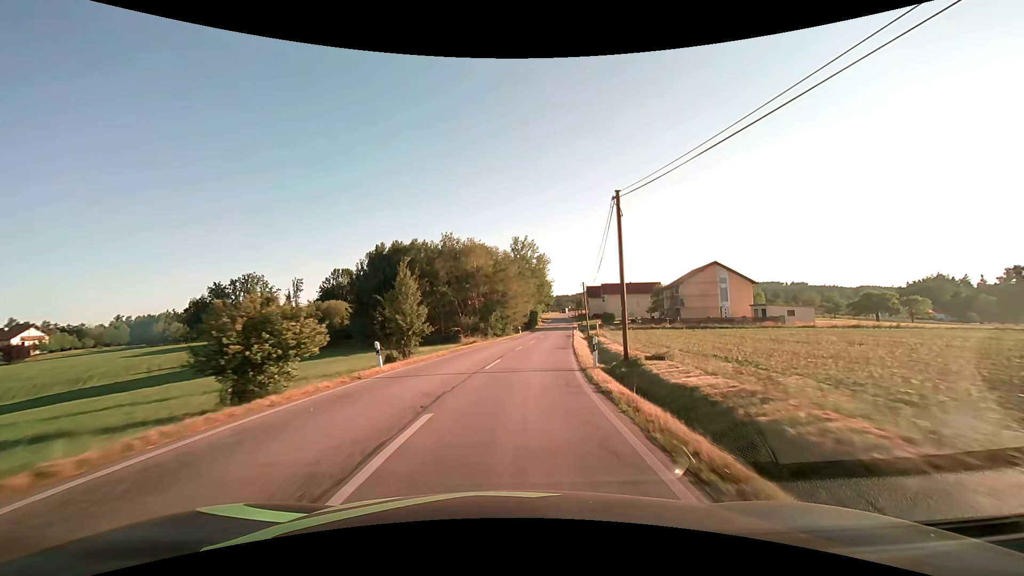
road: tertiary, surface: asphalt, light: Day
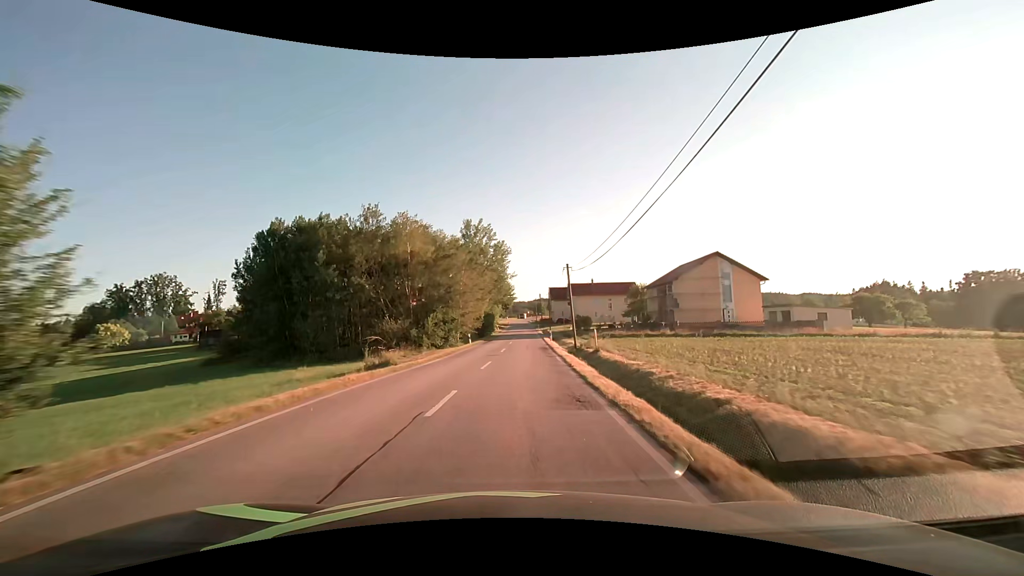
(+0.8, +18.7) m; +5°
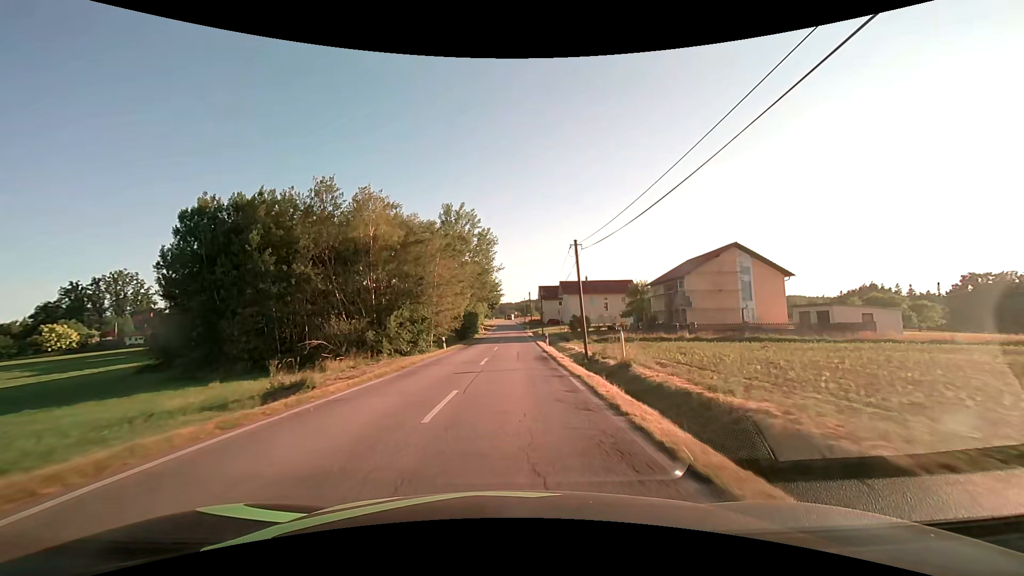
(+0.1, +9.3) m; +2°
(0, +10) (0, +20) (0, +30) (+1, +40) (+1, +50) (+1, +60) (+1, +70) (+1, +80) (+2, +90) (+2, +100) m
